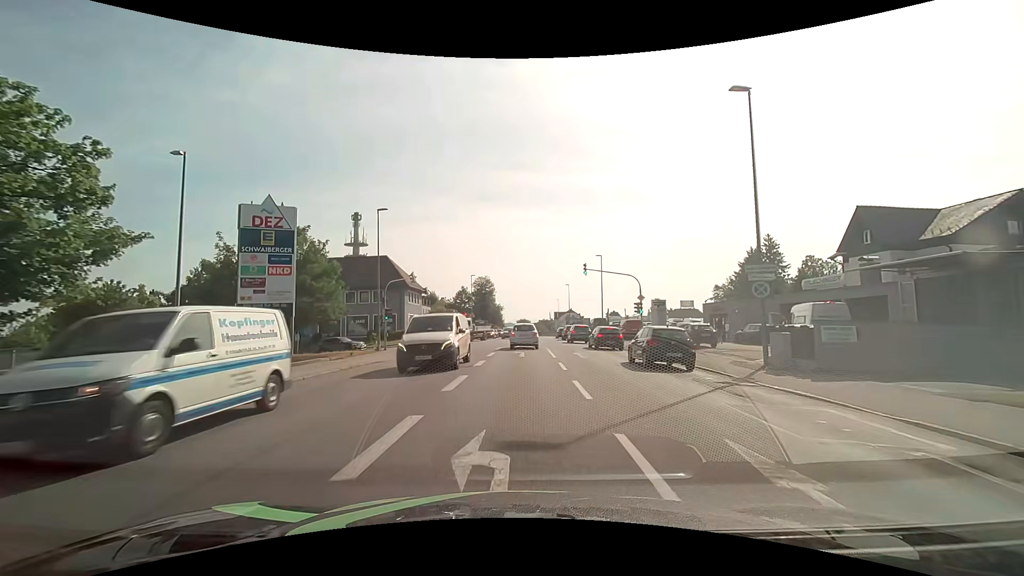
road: tertiary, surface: asphalt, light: Day
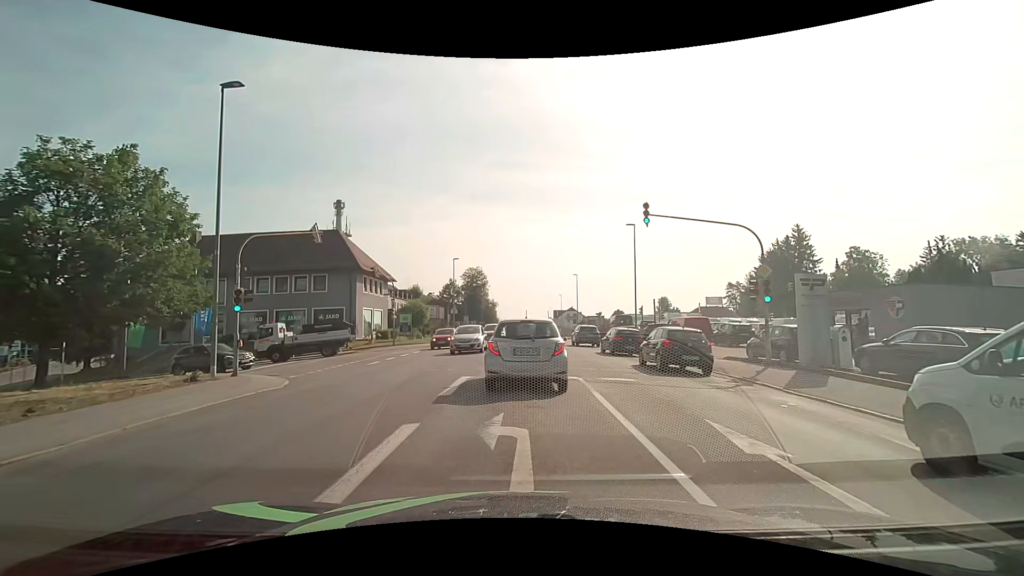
(+0.1, +18.4) m; +1°
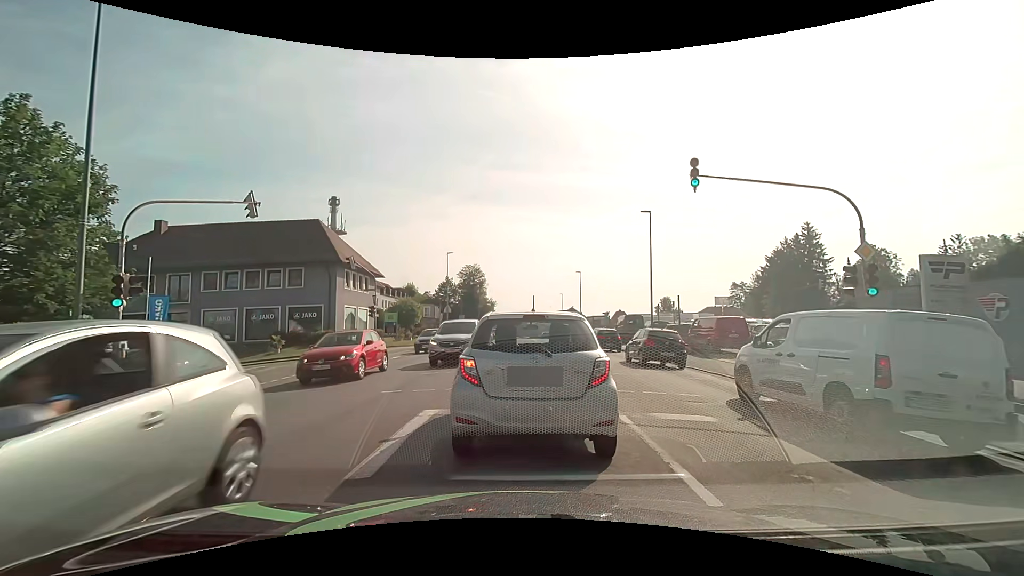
(0.0, +4.9) m; +2°
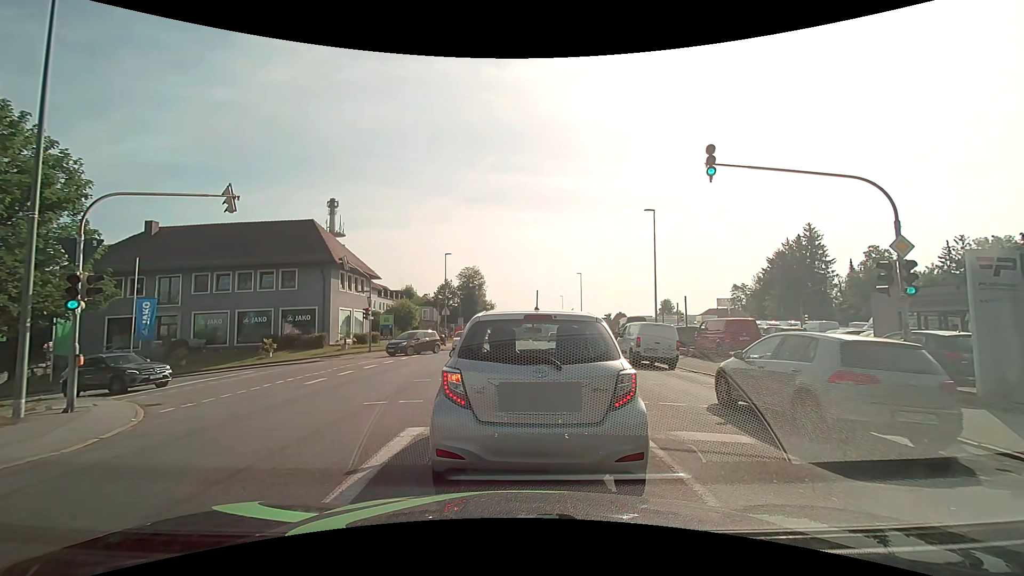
(0.0, +1.2) m; 0°
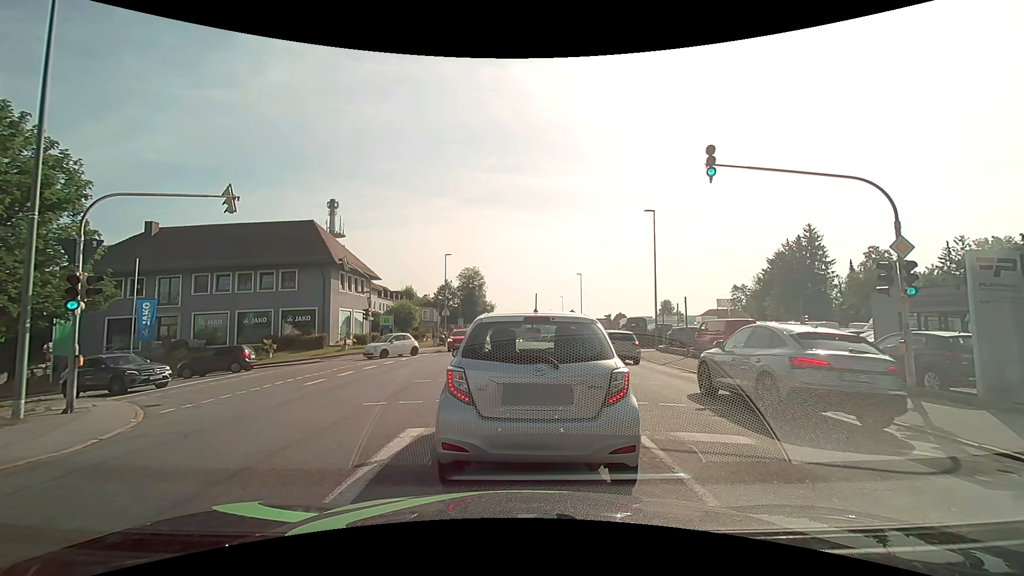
(0.0, 0.0) m; 0°
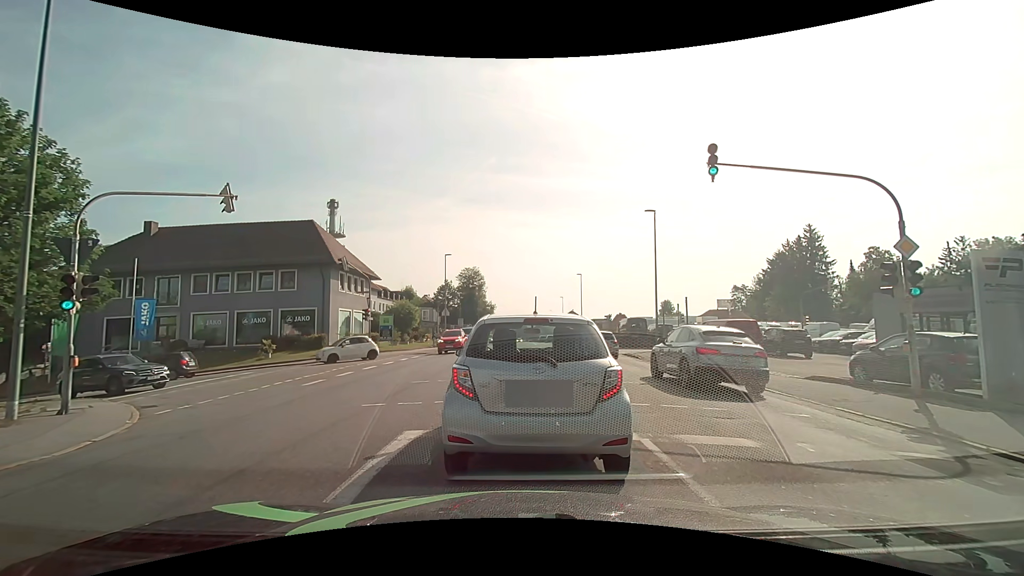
(0.0, +0.1) m; 0°
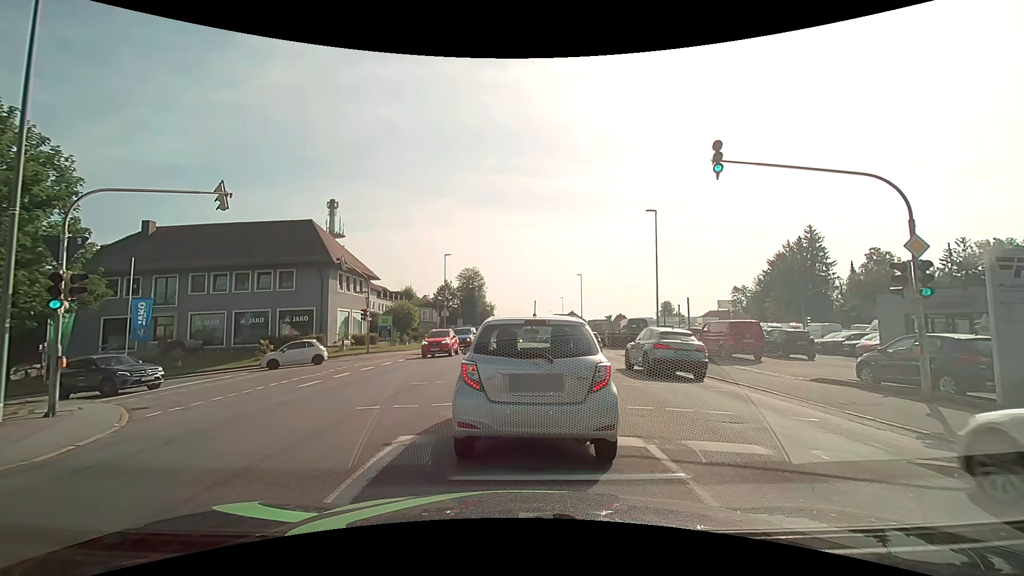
(0.0, +0.3) m; 0°
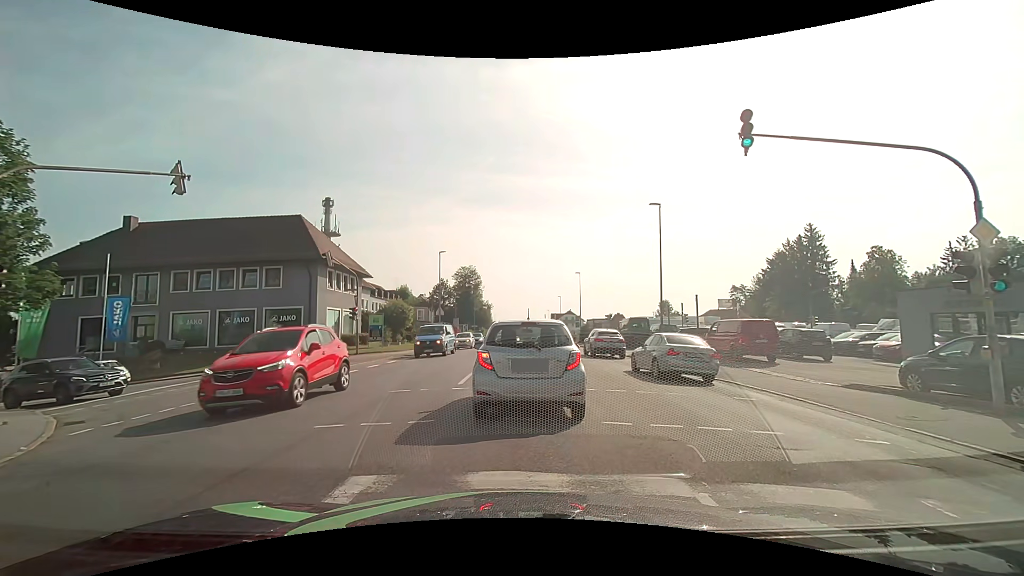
(0.0, +1.8) m; 0°
